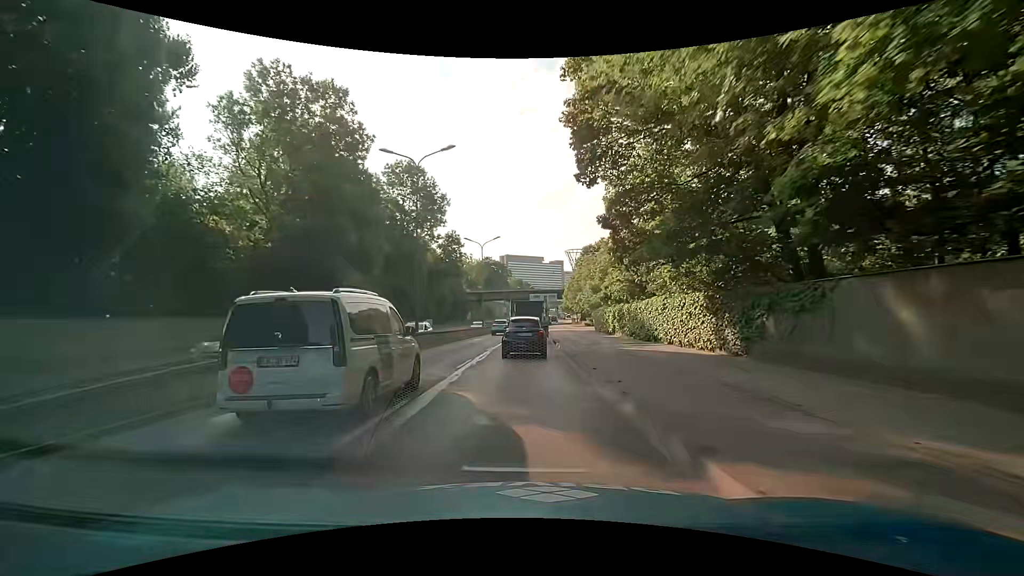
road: trunk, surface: asphalt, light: Day
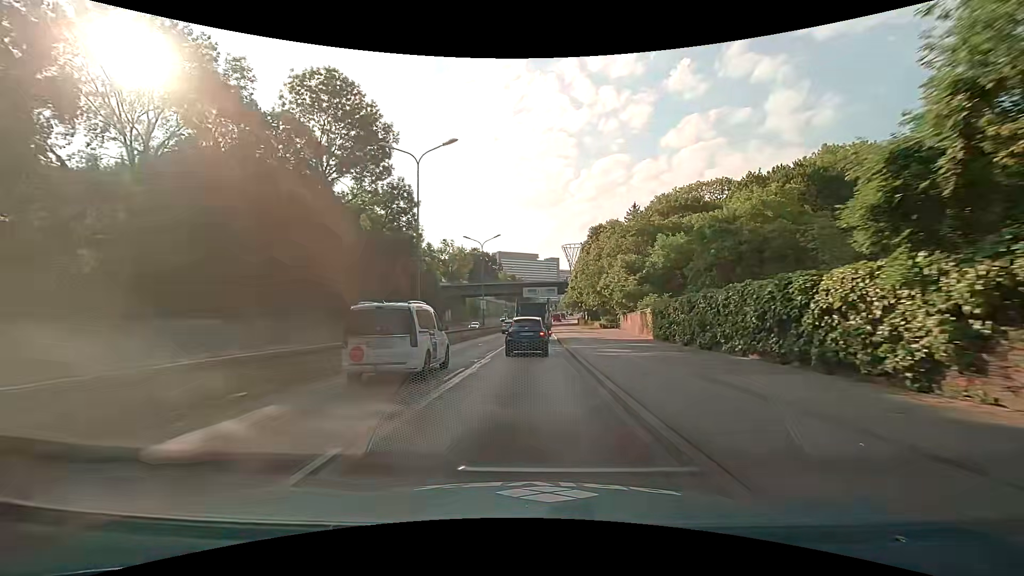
(+0.2, +30.2) m; 0°
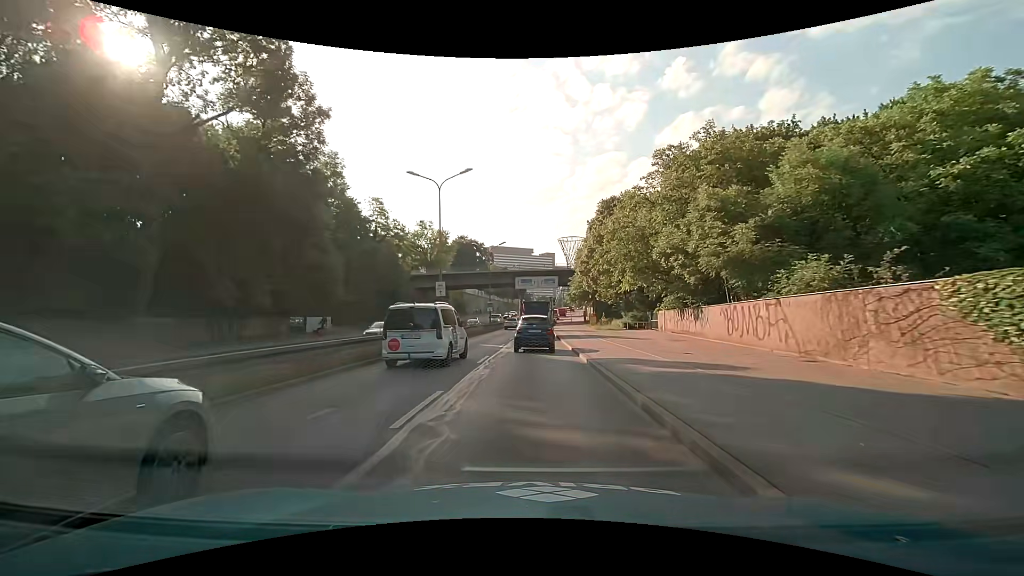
(+0.2, +23.1) m; +1°
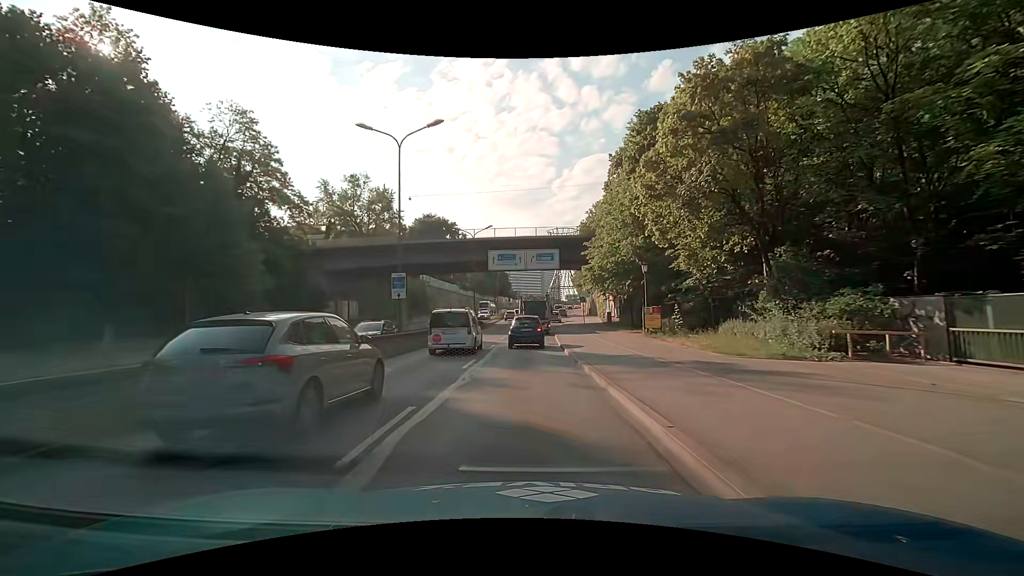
(+0.6, +37.9) m; +2°
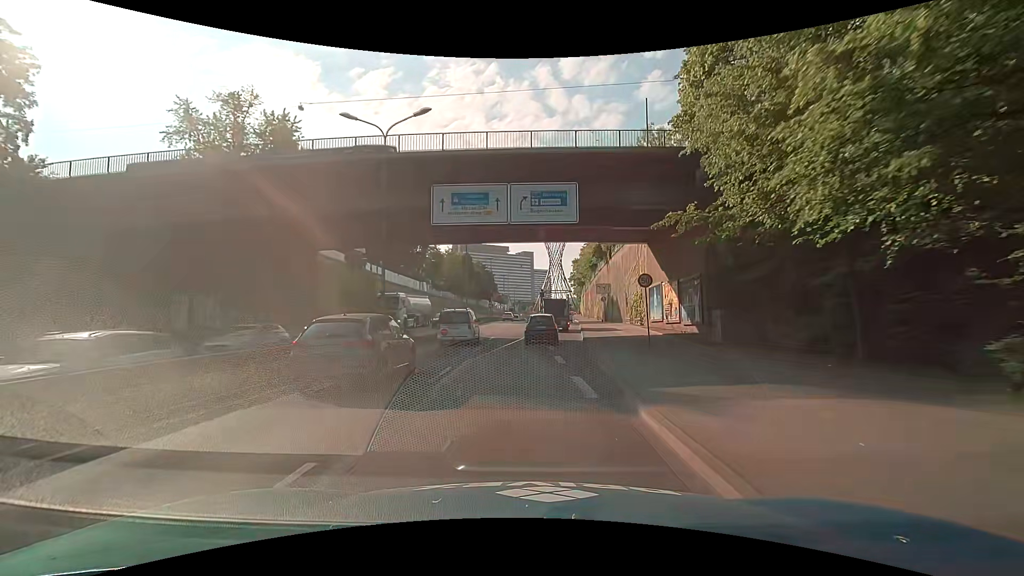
(+0.1, +30.1) m; +1°
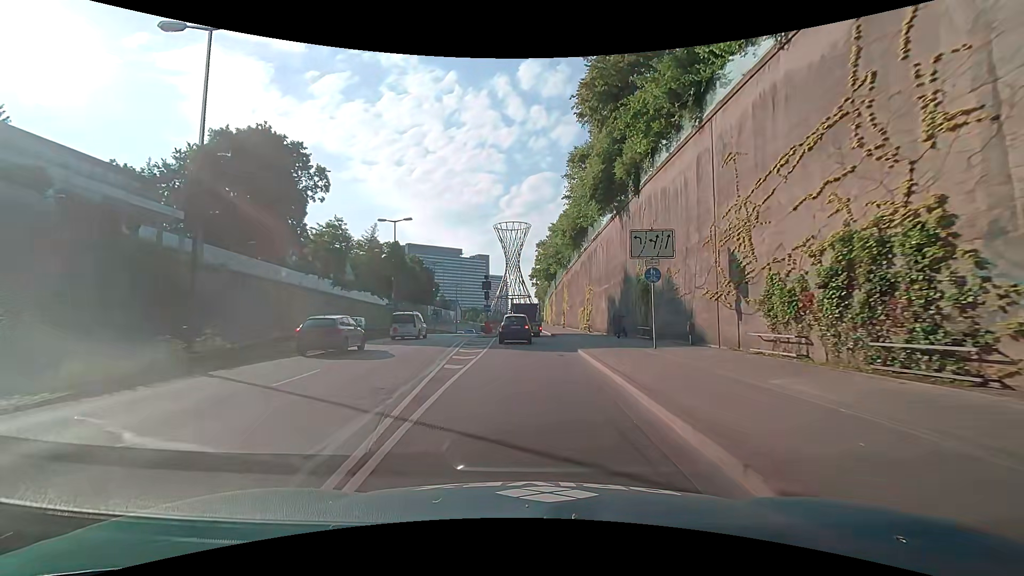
(+1.9, +36.5) m; +3°
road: trunk_link
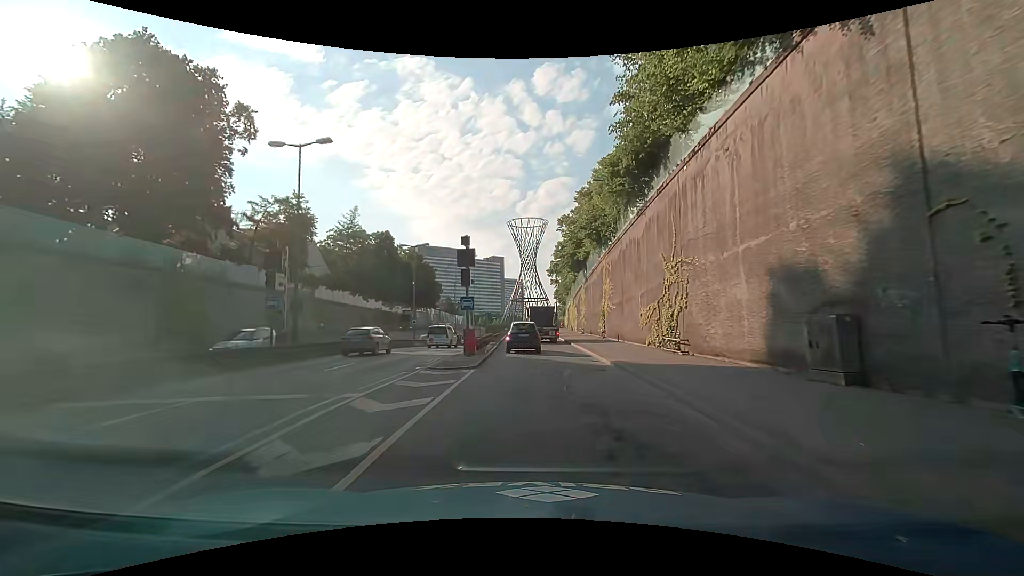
(+0.2, +21.6) m; 0°
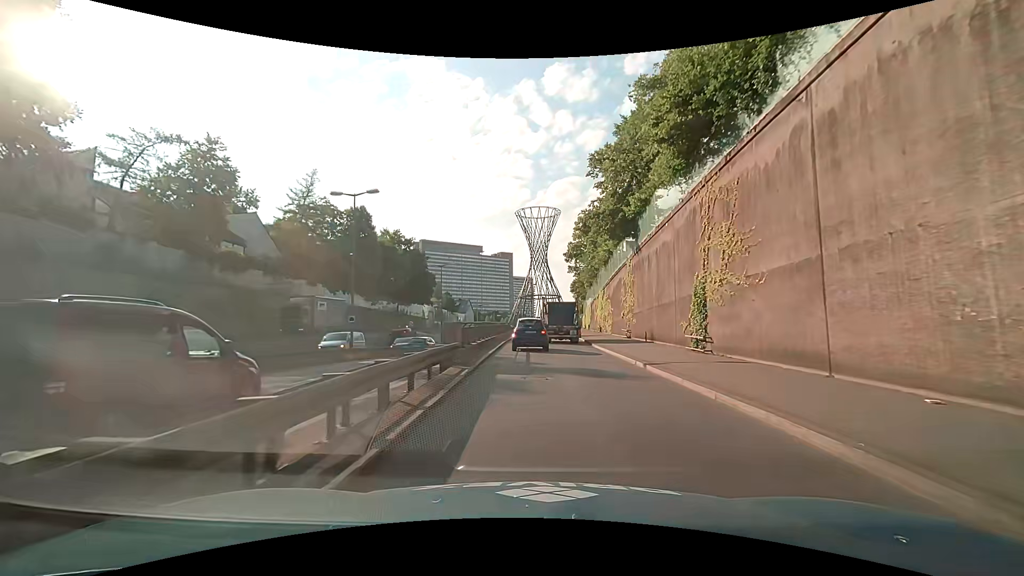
(-0.2, +20.6) m; -1°
(0, +10) (0, +20) (0, +30) (0, +40) (+1, +50) (+1, +60) (+1, +70) (+2, +80) (+3, +90) (+3, +100) m
